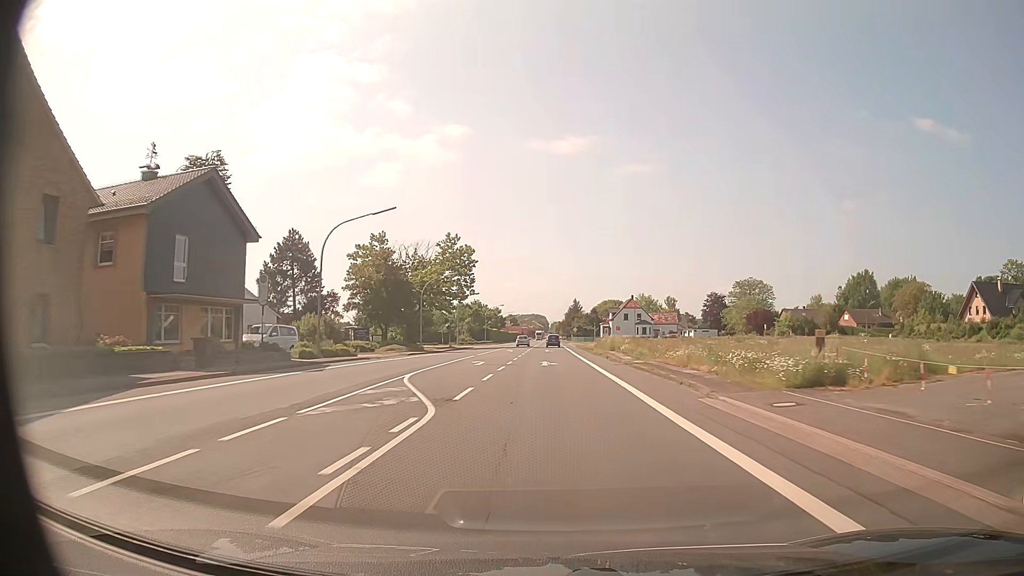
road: primary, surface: asphalt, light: Day
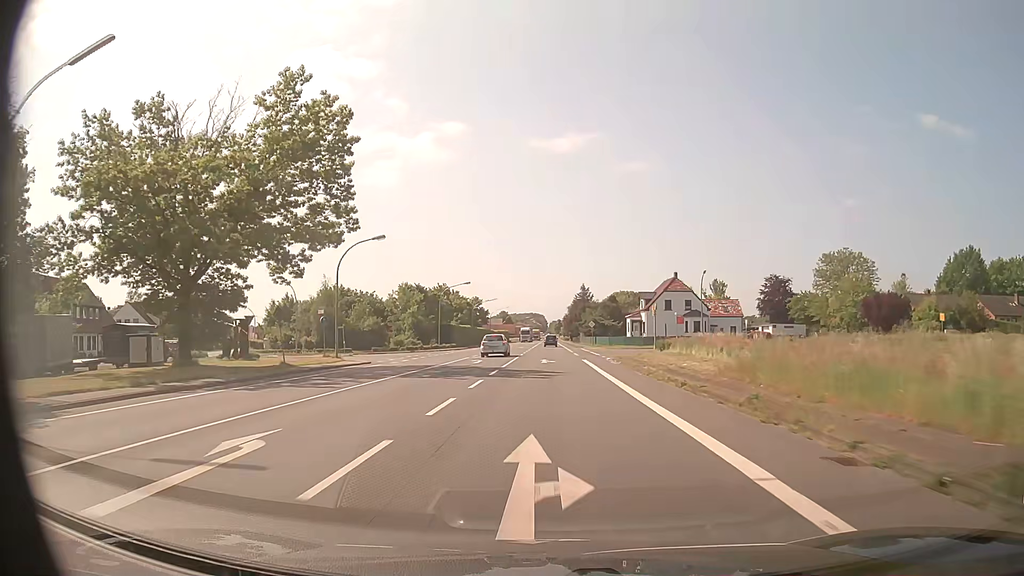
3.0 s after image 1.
(+0.2, +56.7) m; 0°
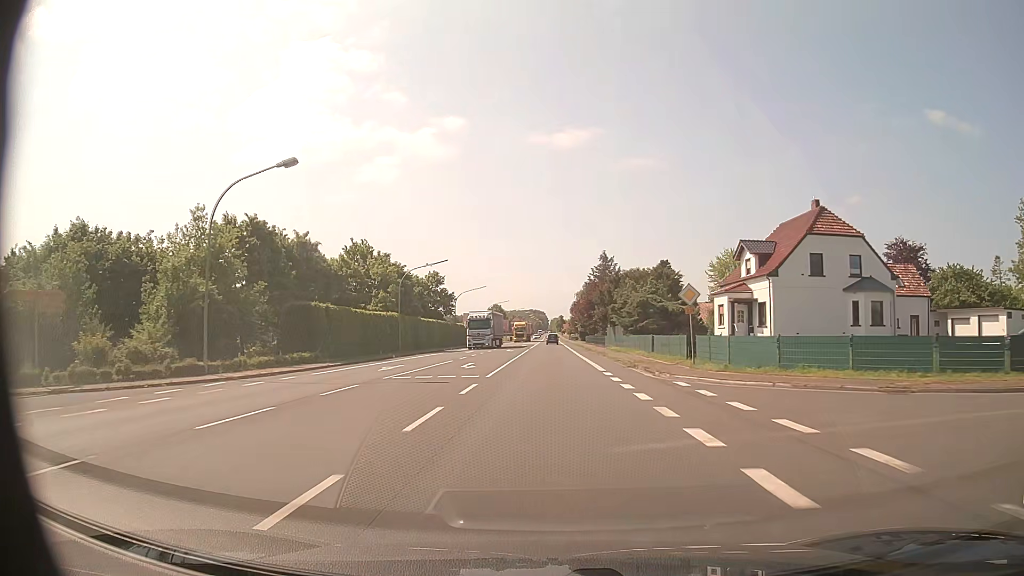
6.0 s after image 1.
(+0.1, +56.5) m; 0°
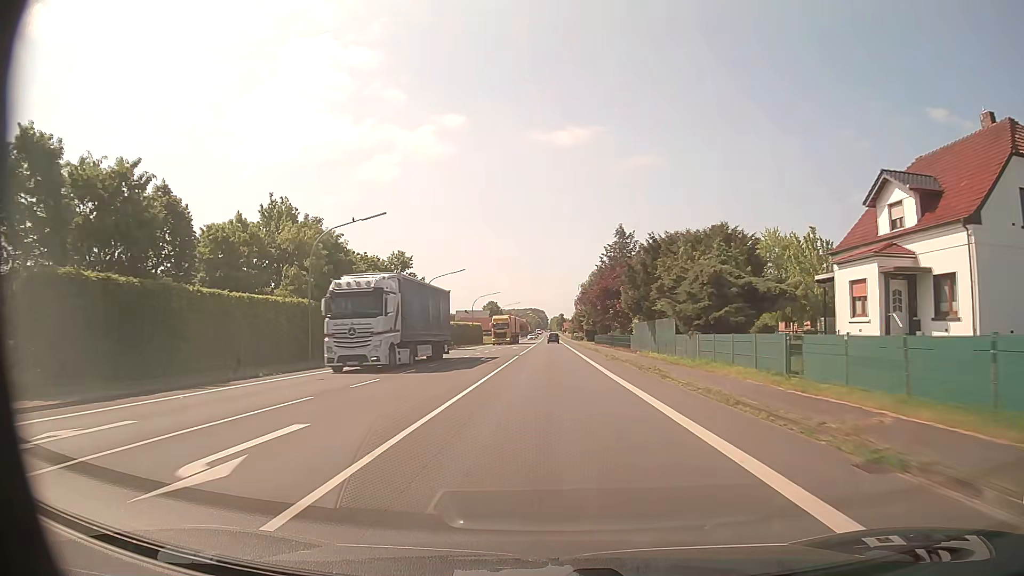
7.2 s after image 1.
(0.0, +22.6) m; 0°
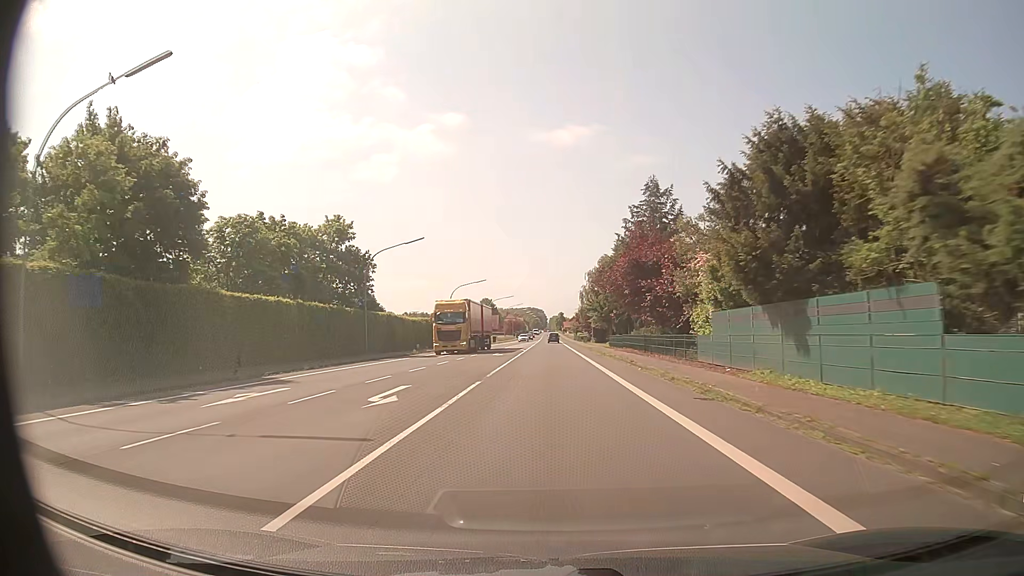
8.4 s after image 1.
(0.0, +22.6) m; 0°
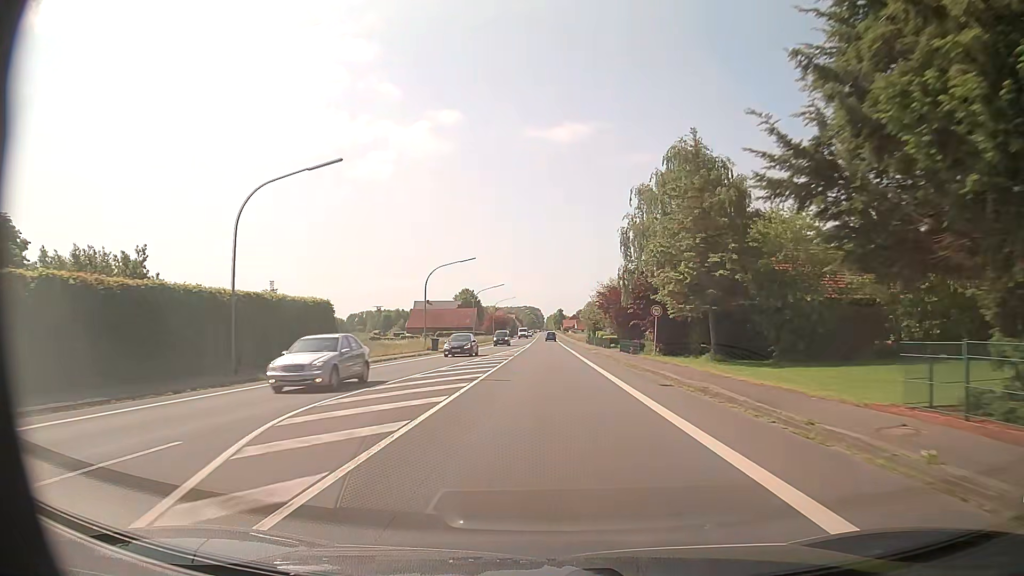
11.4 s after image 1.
(+0.1, +56.5) m; 0°
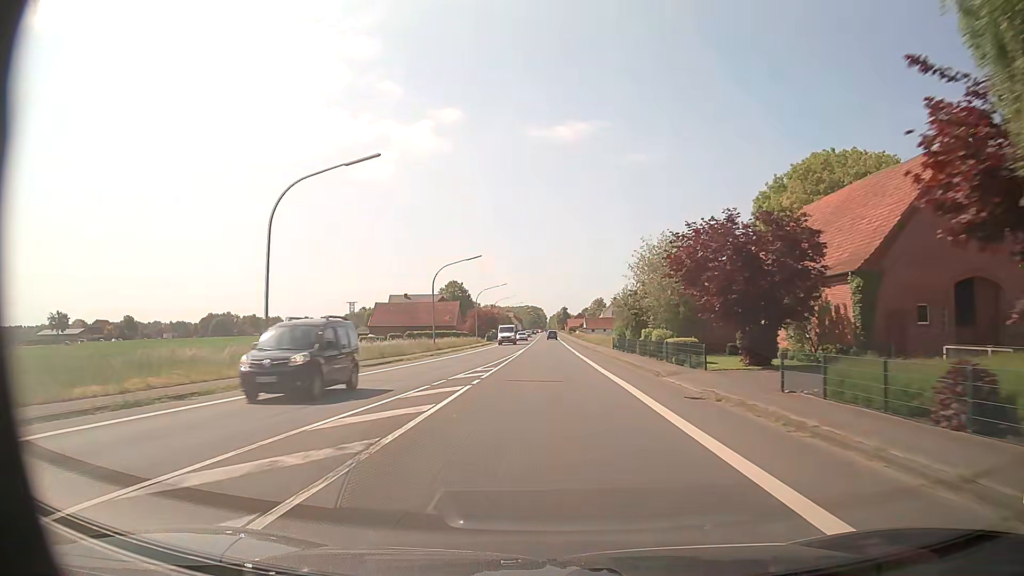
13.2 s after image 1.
(-0.2, +33.9) m; 0°
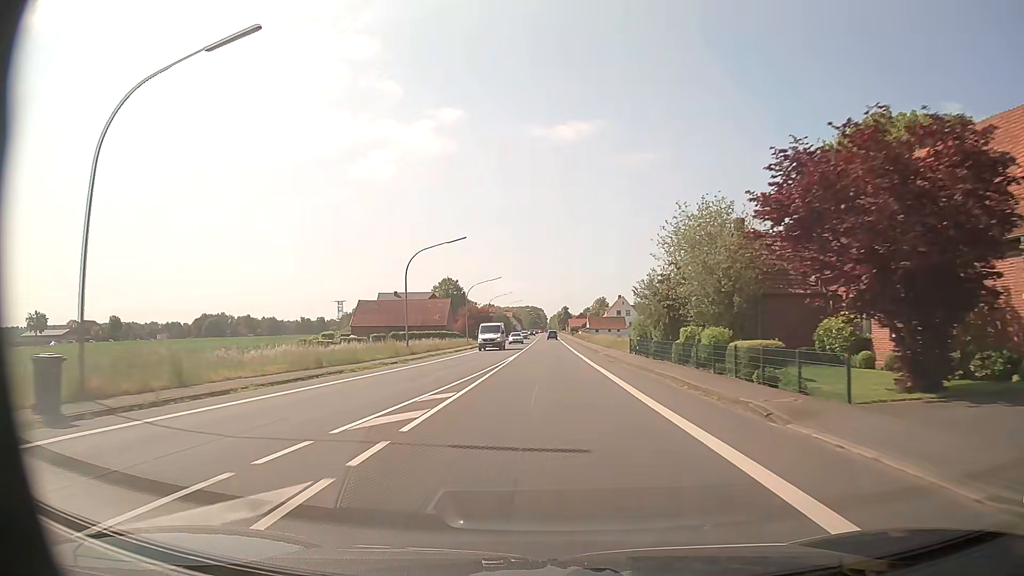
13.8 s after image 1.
(-0.1, +11.3) m; 0°
(0, +10) (0, +20) (0, +30) (0, +40) (0, +50) (0, +60) (0, +70) (0, +80) (0, +90) (0, +100) m
